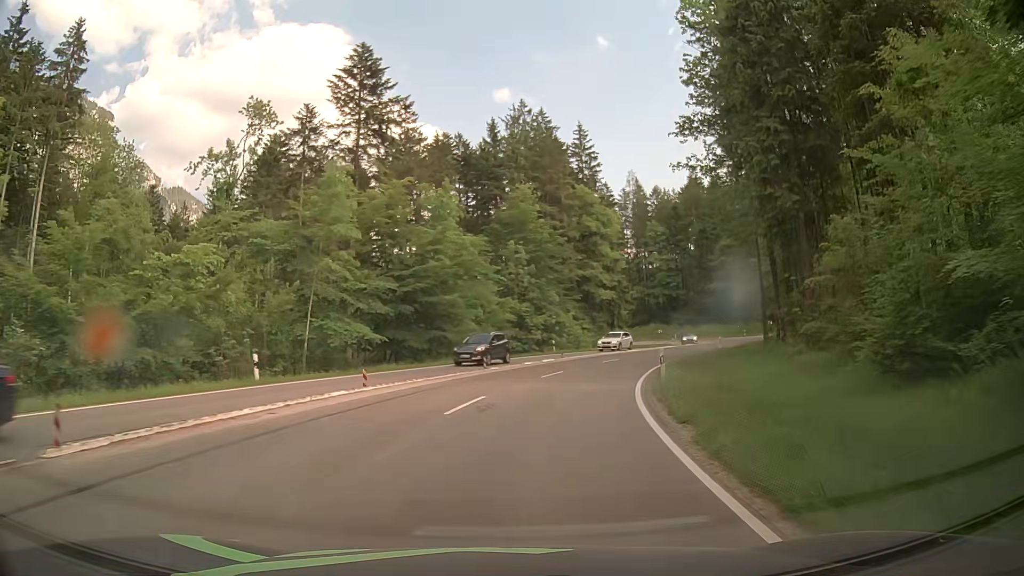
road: primary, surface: asphalt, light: Day
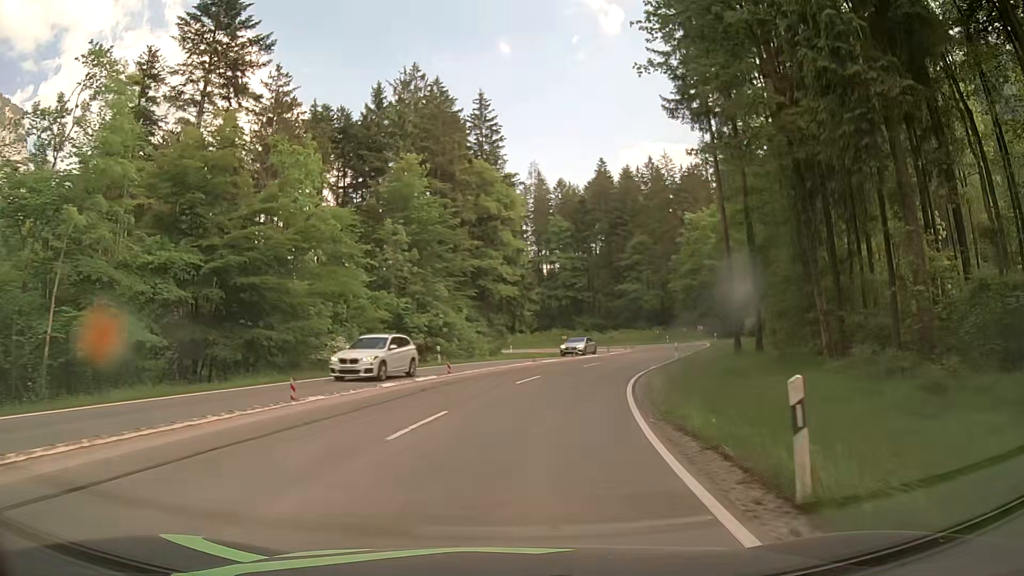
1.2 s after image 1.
(+1.2, +15.1) m; +9°
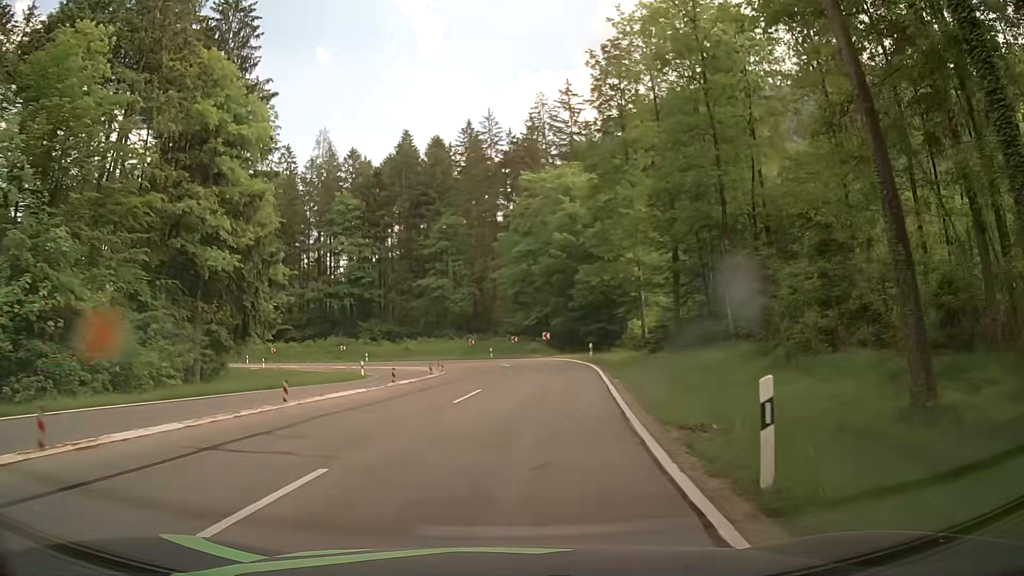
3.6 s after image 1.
(+4.7, +29.8) m; +16°
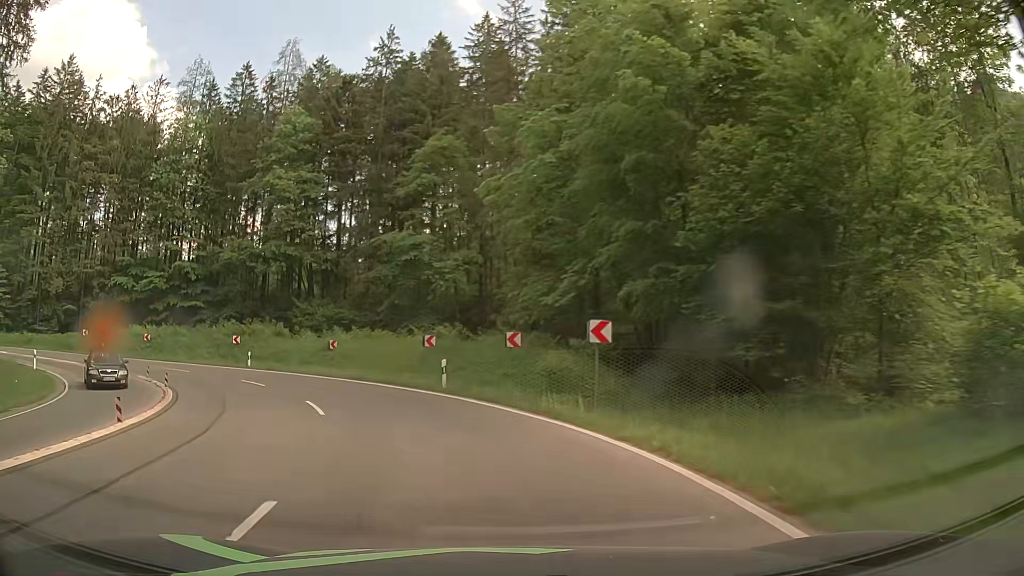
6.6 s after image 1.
(+3.0, +37.8) m; -2°
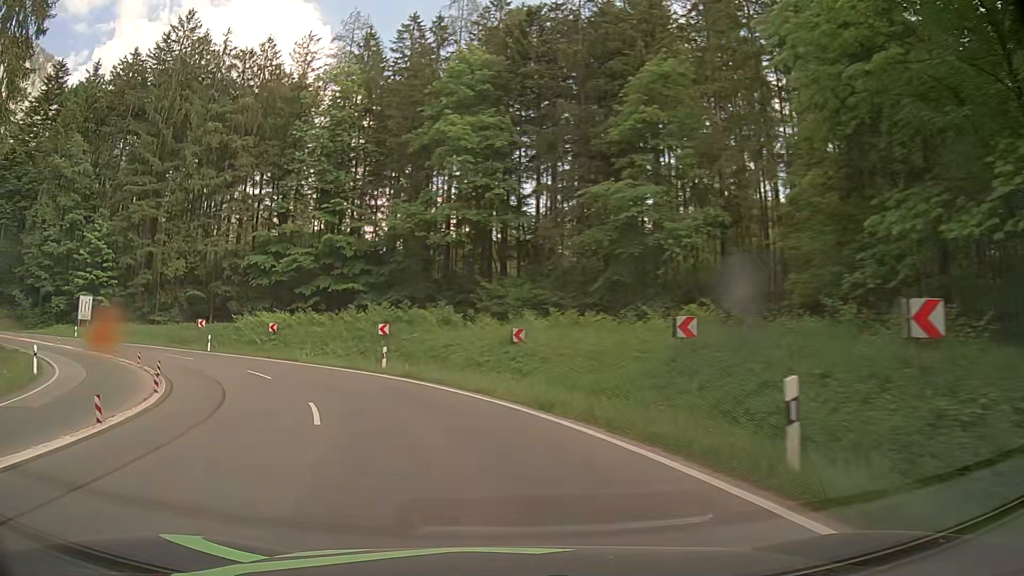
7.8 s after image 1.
(-2.2, +14.9) m; -18°
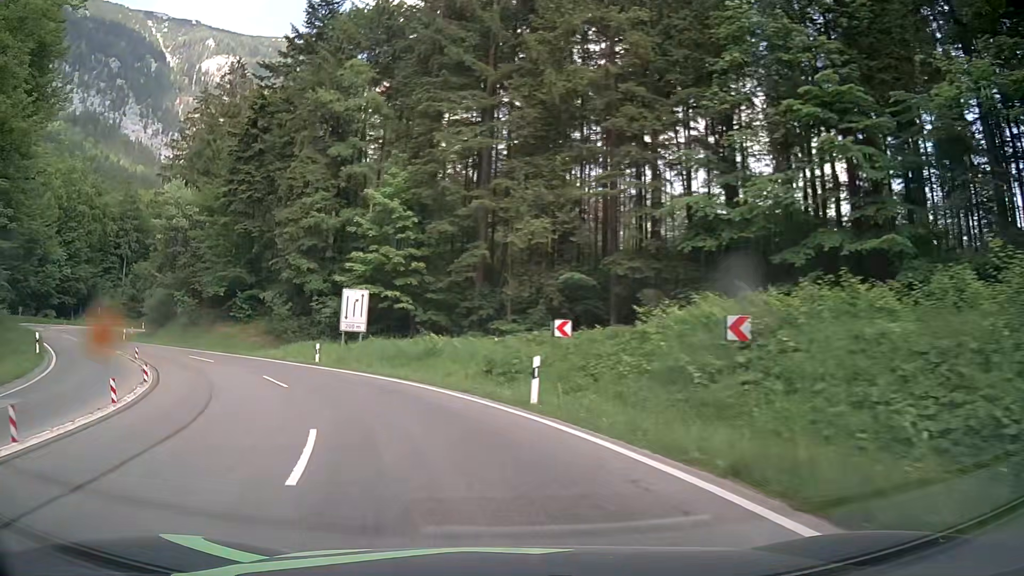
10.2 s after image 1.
(-9.5, +27.7) m; -39°
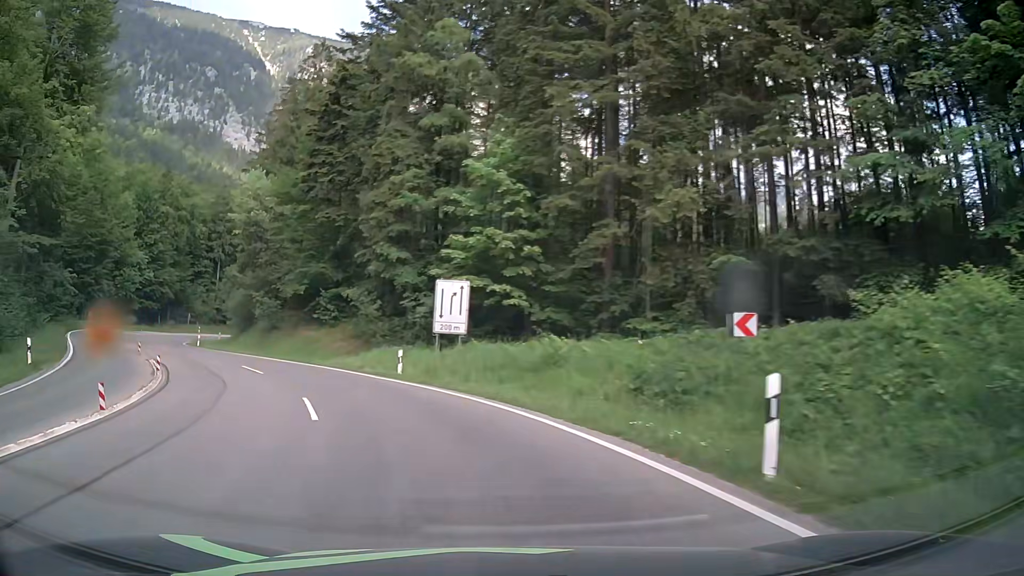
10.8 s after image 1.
(-0.6, +7.3) m; -9°
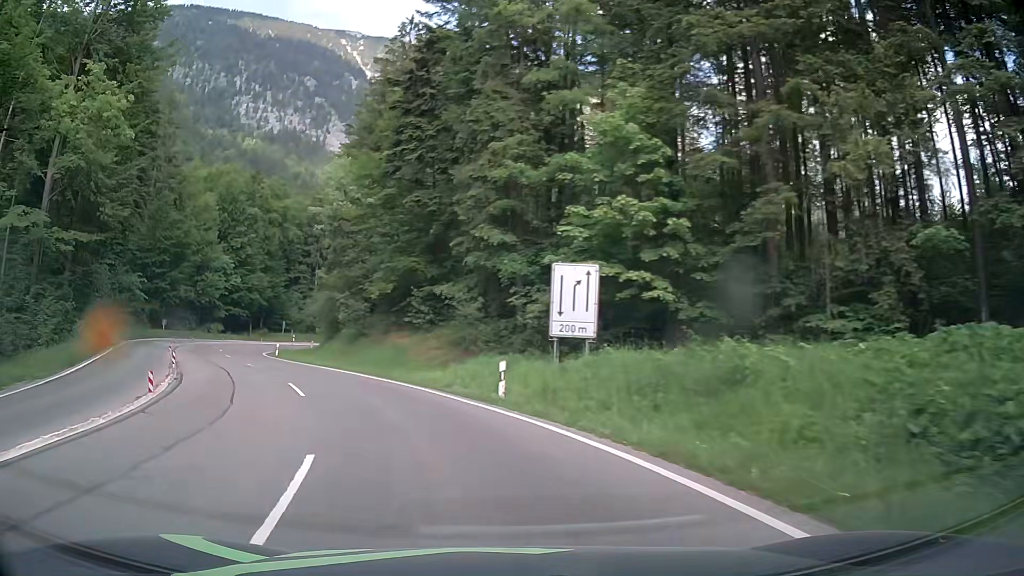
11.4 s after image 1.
(-0.7, +7.2) m; -11°
(-1, +10) (-4, +19) (-8, +28) (-13, +37) (-18, +46) (-22, +55) (-24, +65) (-25, +75) (-25, +85) (-22, +95) m
